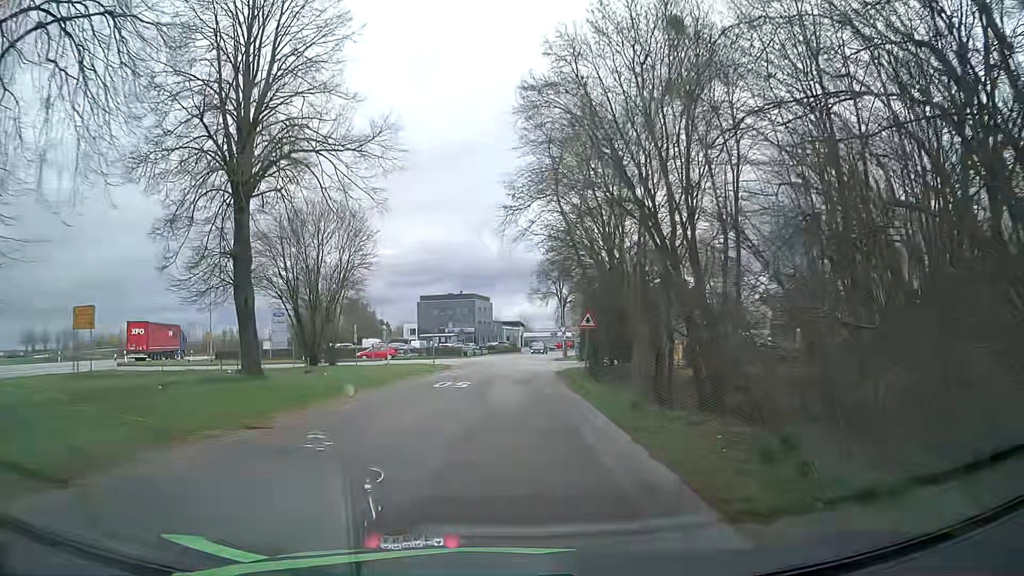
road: unclassified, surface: asphalt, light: Day
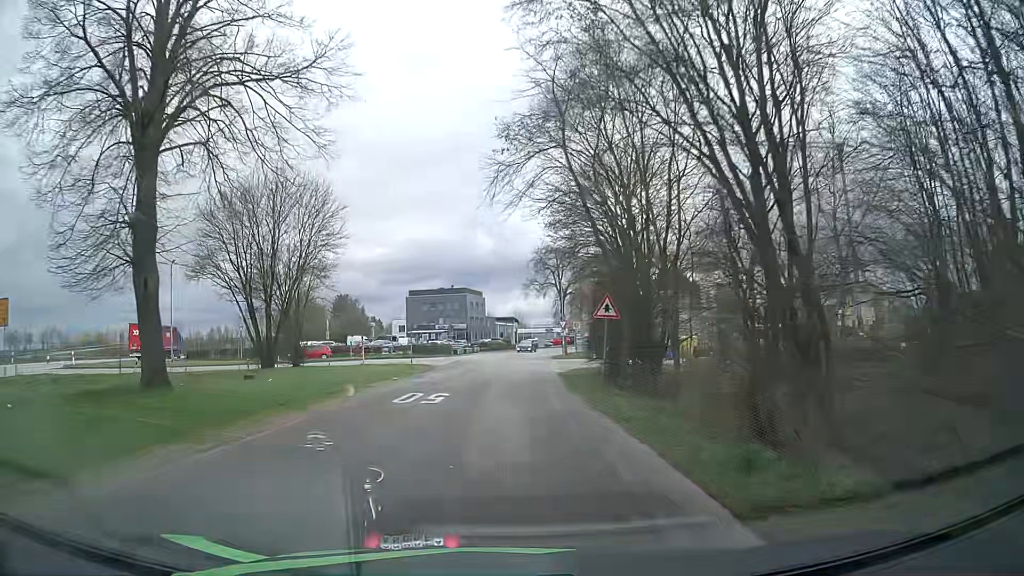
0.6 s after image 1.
(+0.1, +6.9) m; +2°
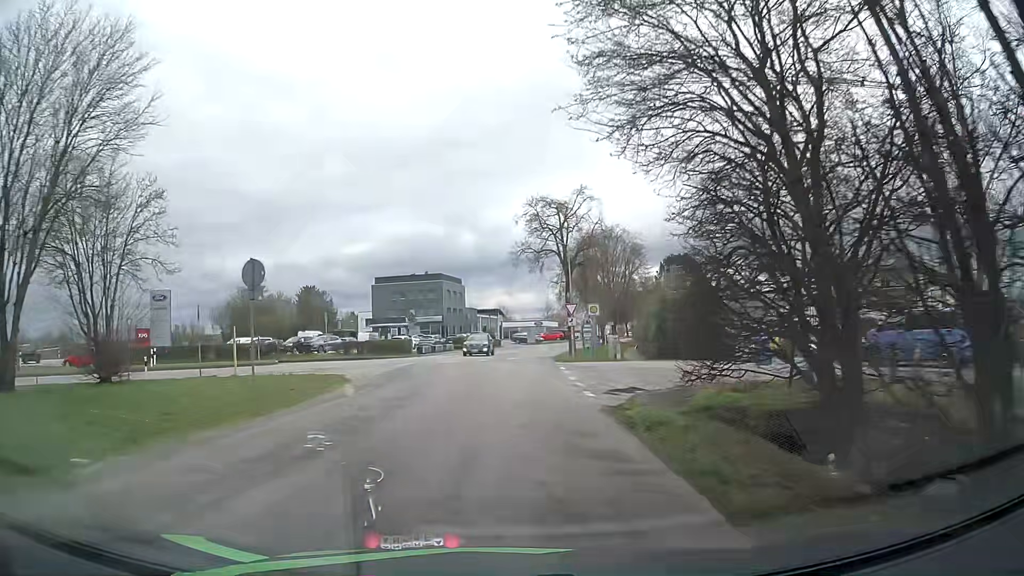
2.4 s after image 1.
(-0.1, +19.5) m; 0°
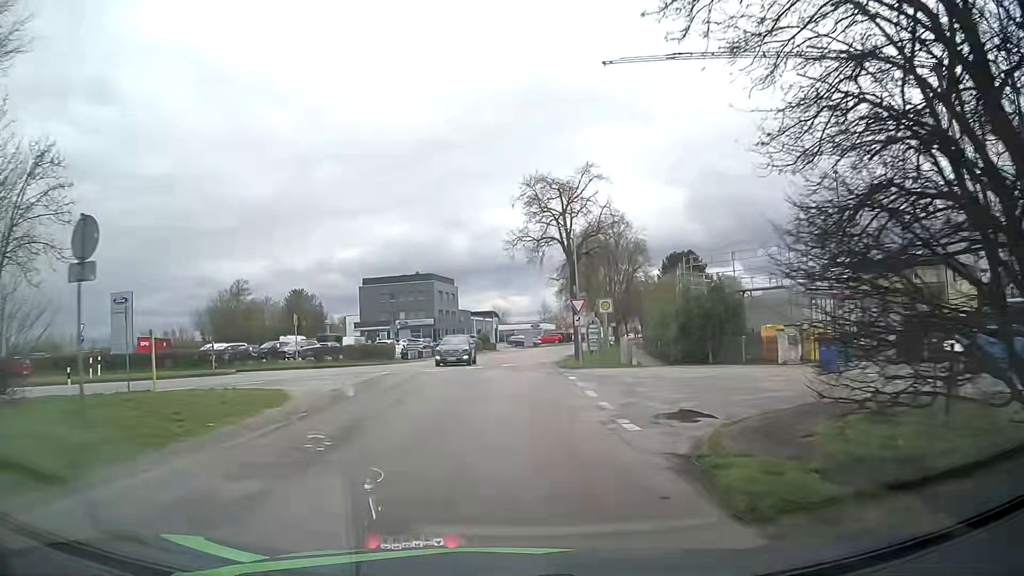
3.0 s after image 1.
(0.0, +6.1) m; +1°
(0, +10) (0, +20) (0, +30) (+1, +40) (+2, +50) (+3, +60) (+5, +70) (+7, +79) (+9, +89) (+12, +99) m
